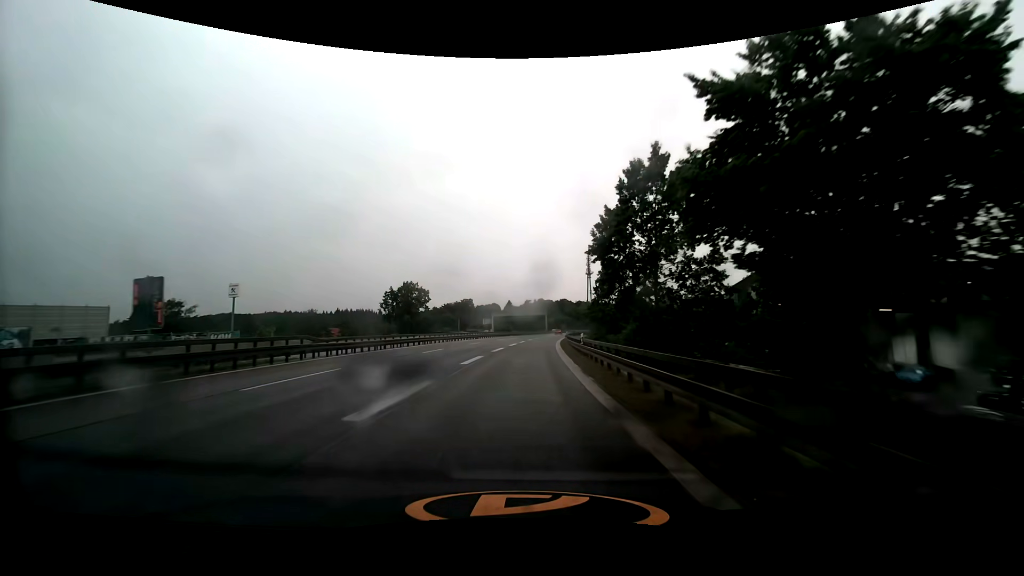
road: motorway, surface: asphalt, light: Day
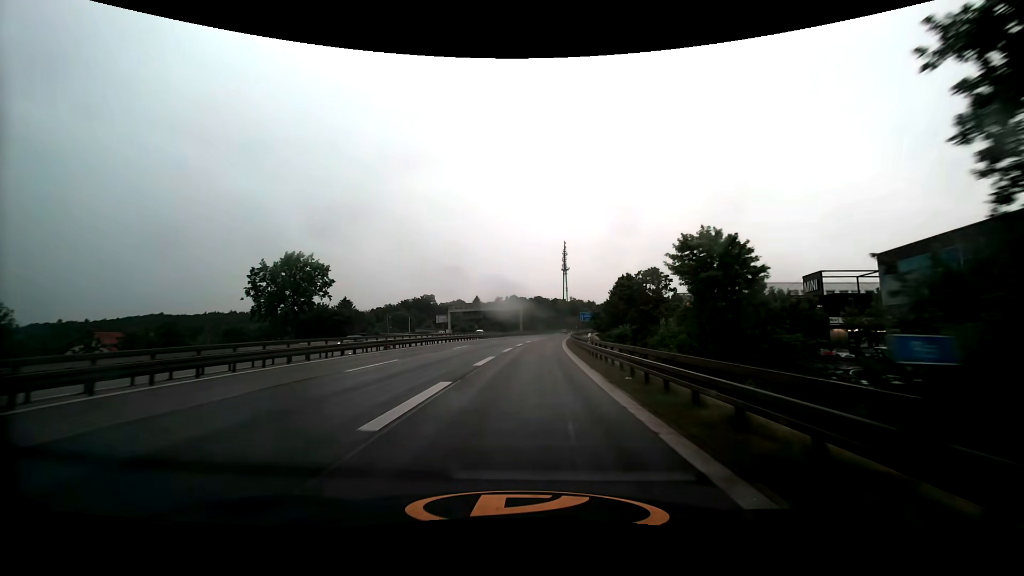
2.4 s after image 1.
(+0.9, +48.5) m; +3°
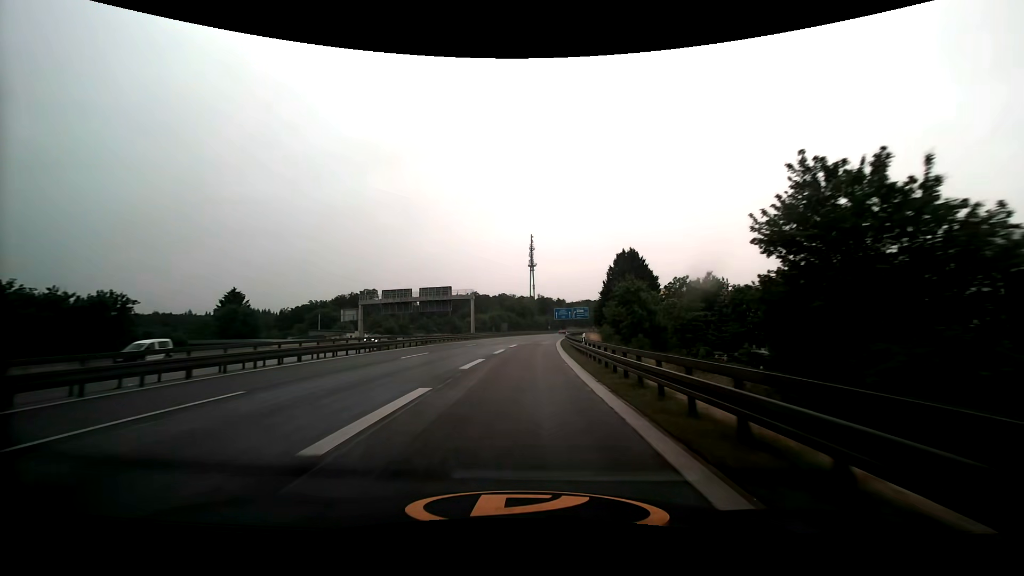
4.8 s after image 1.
(+1.9, +49.4) m; +4°
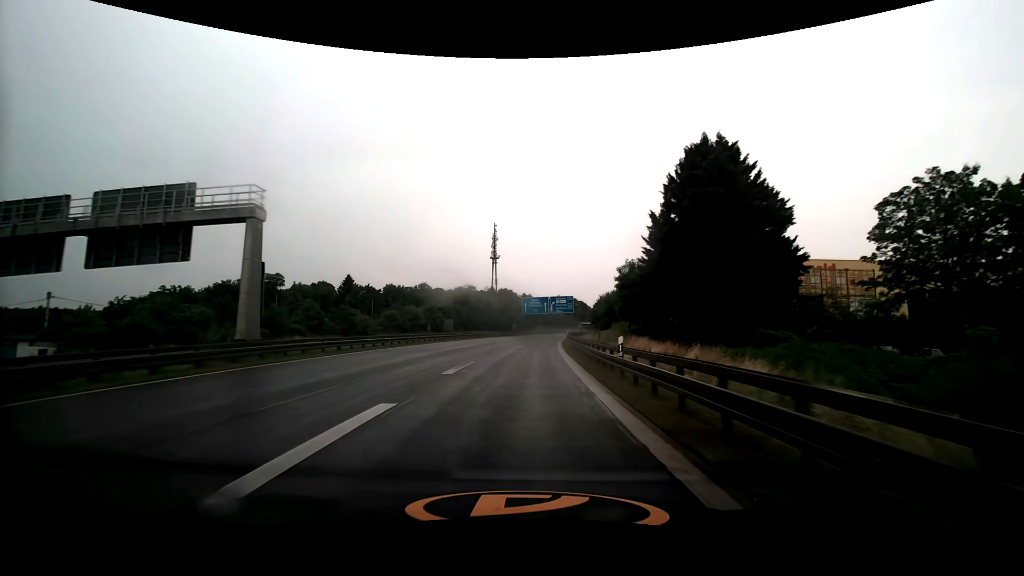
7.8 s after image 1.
(+2.1, +62.1) m; +4°
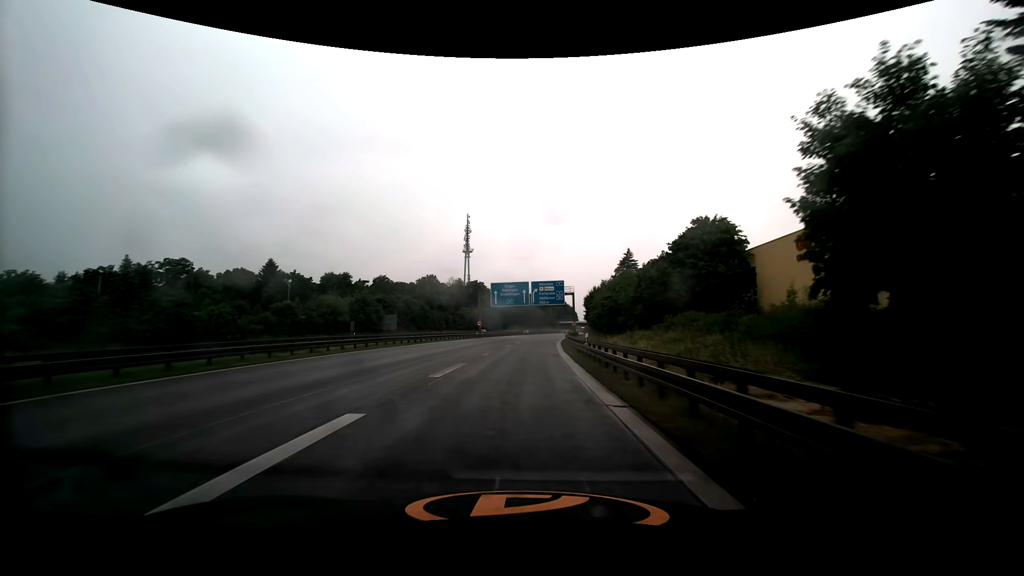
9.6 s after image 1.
(+0.8, +37.0) m; +3°
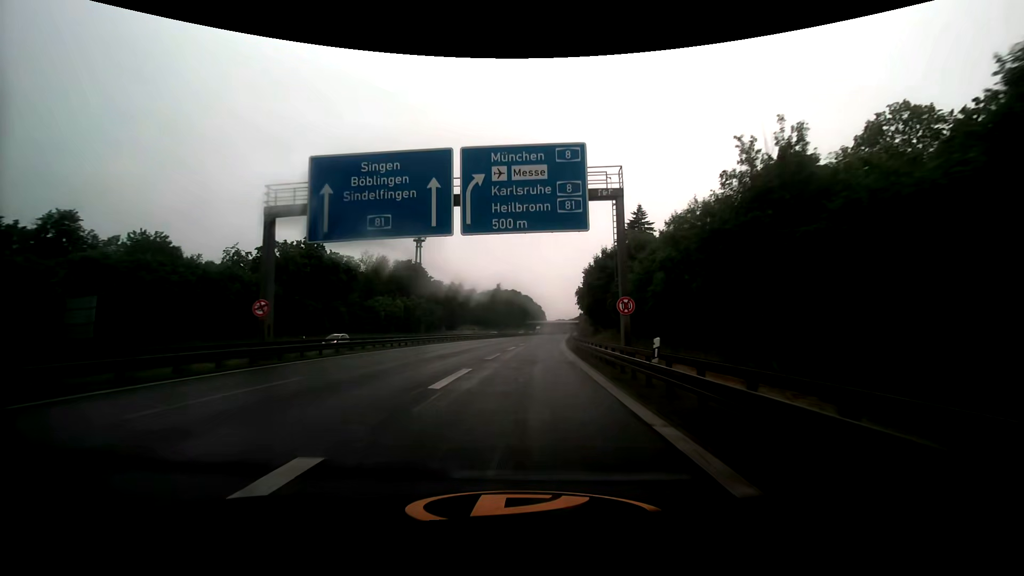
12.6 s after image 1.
(+2.0, +62.3) m; +4°
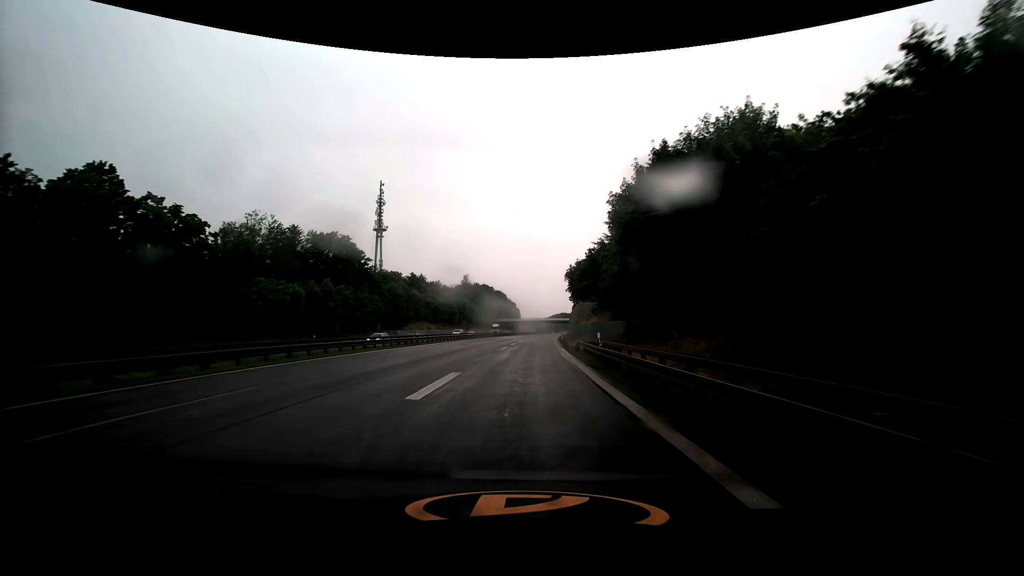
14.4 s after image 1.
(+1.1, +37.7) m; +3°
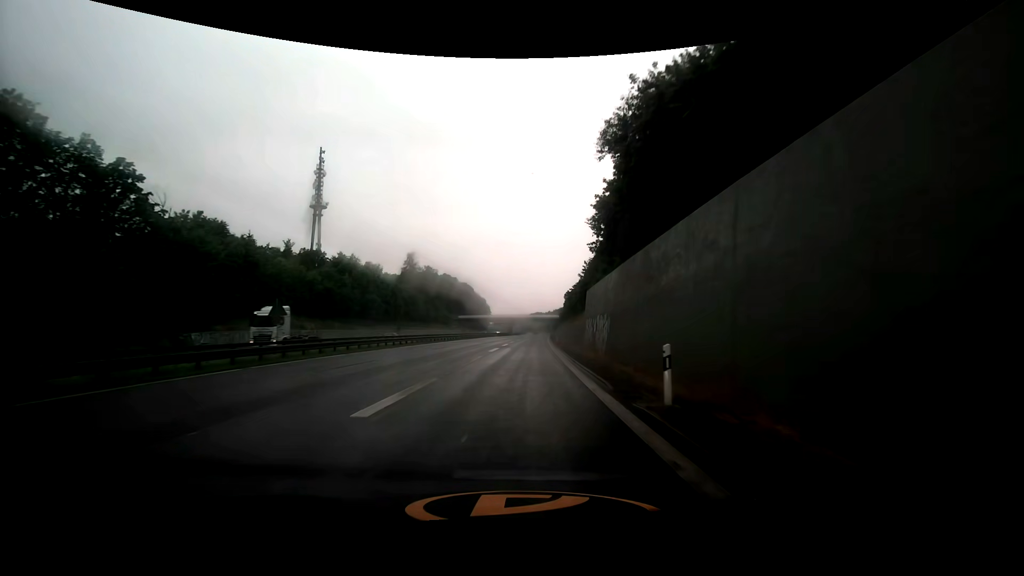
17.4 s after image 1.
(+1.9, +61.5) m; +3°
(0, +10) (0, +20) (0, +30) (+1, +40) (+1, +50) (+1, +60) (+2, +70) (+2, +80) (+2, +90) (+3, +100) m
